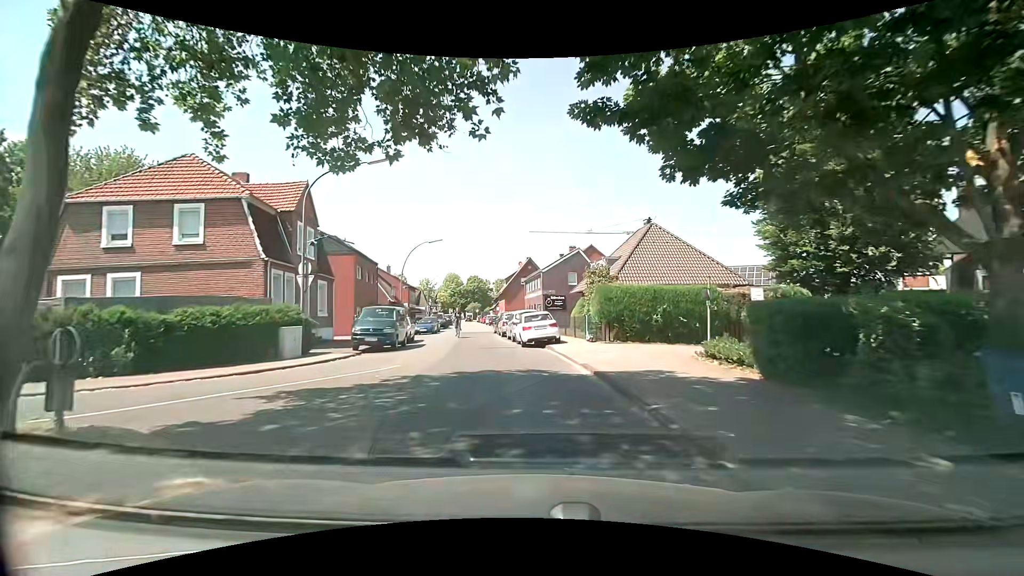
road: residential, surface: asphalt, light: Day
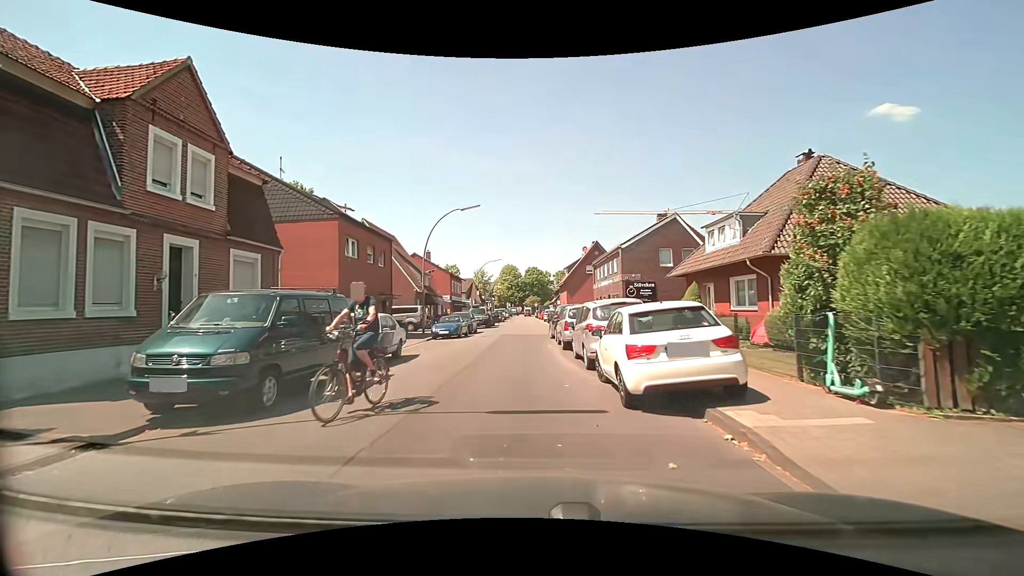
(-0.5, +14.0) m; -6°
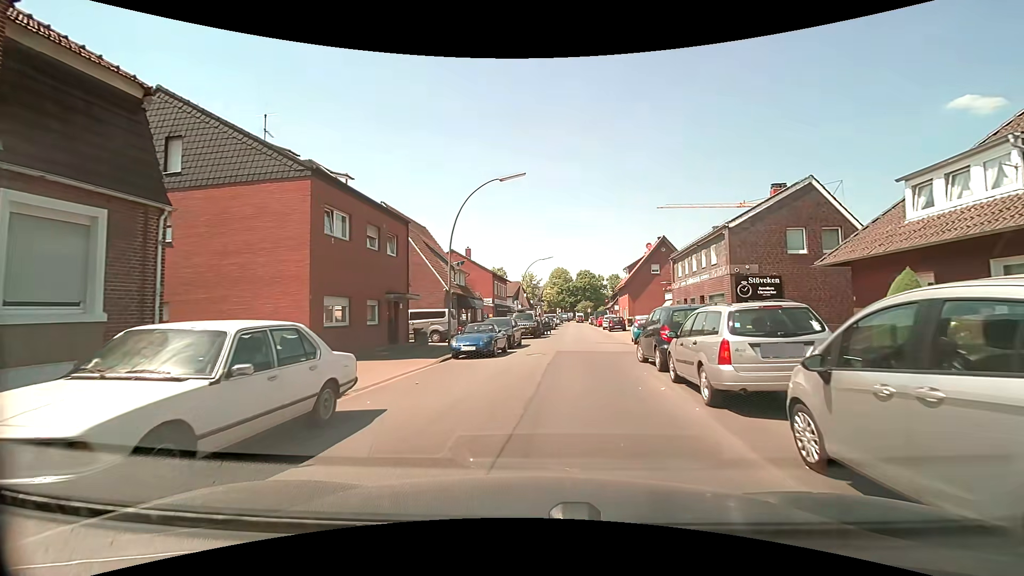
(-0.7, +9.4) m; -6°
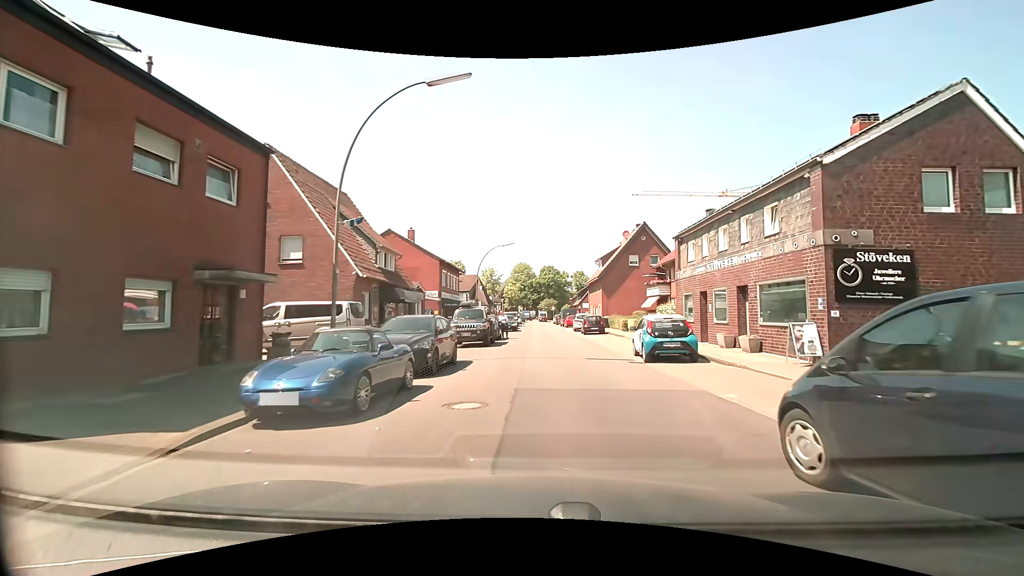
(+0.3, +11.0) m; +4°
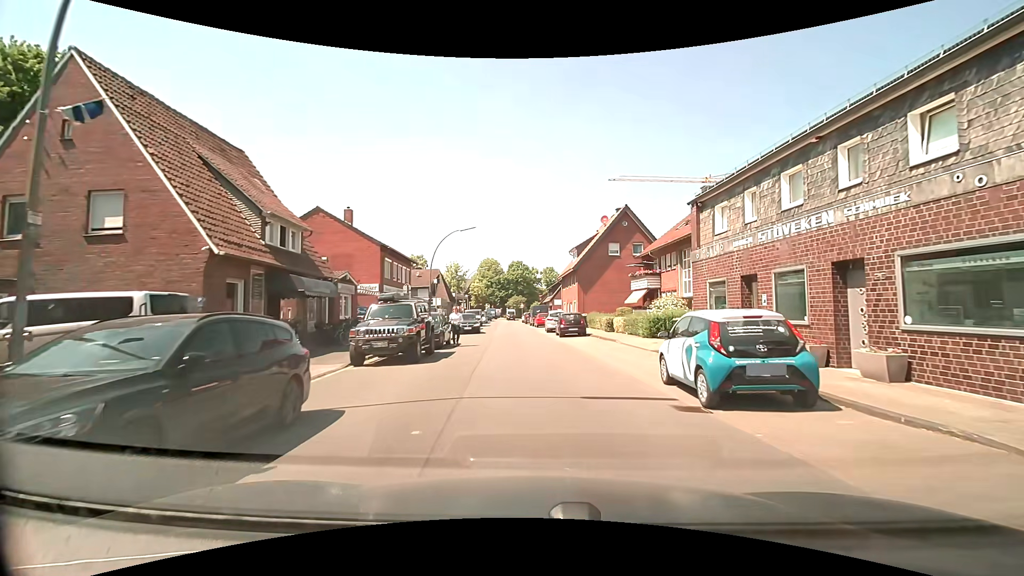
(+0.2, +8.3) m; +3°
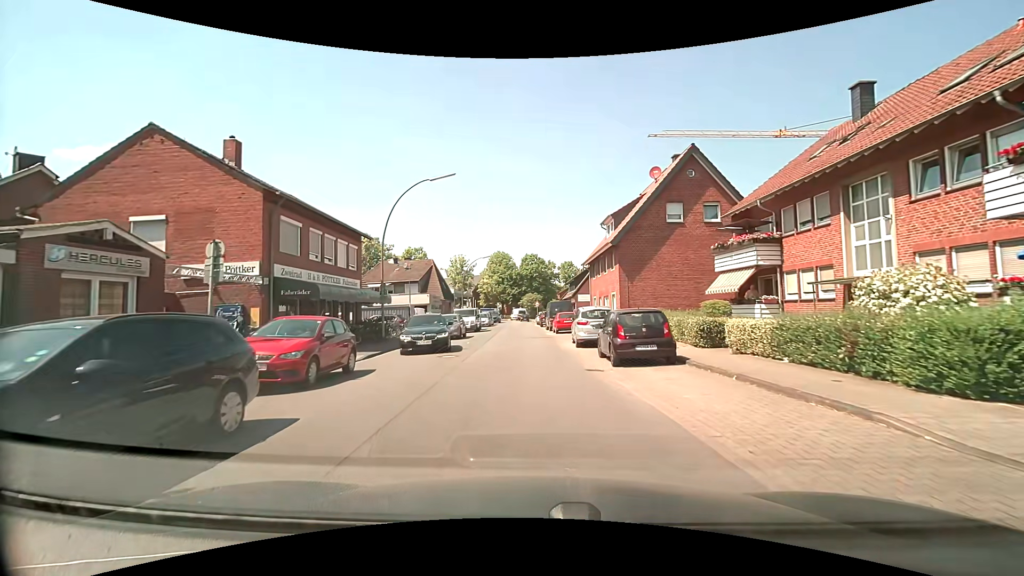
(0.0, +17.2) m; -2°
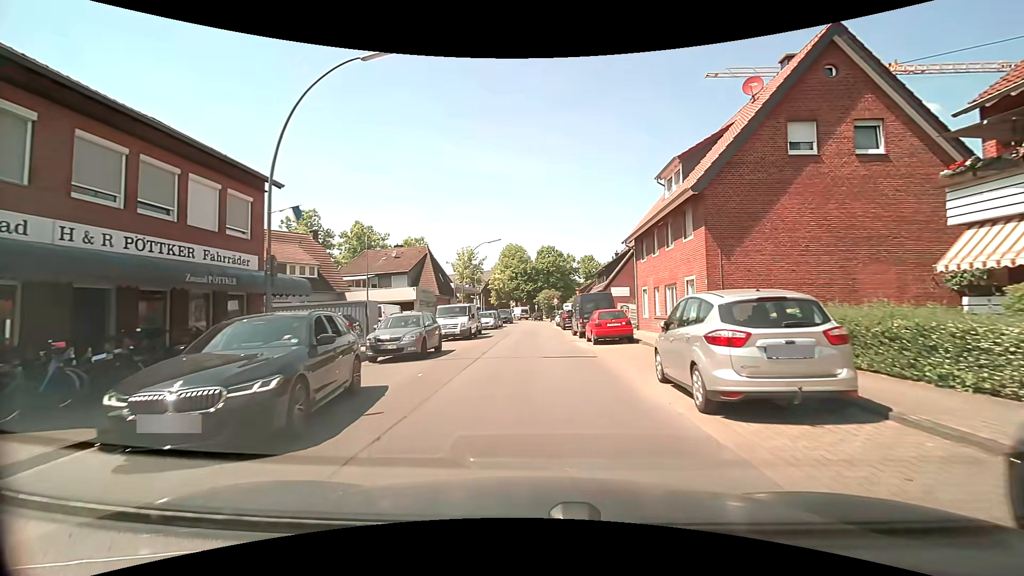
(-0.2, +13.2) m; -2°
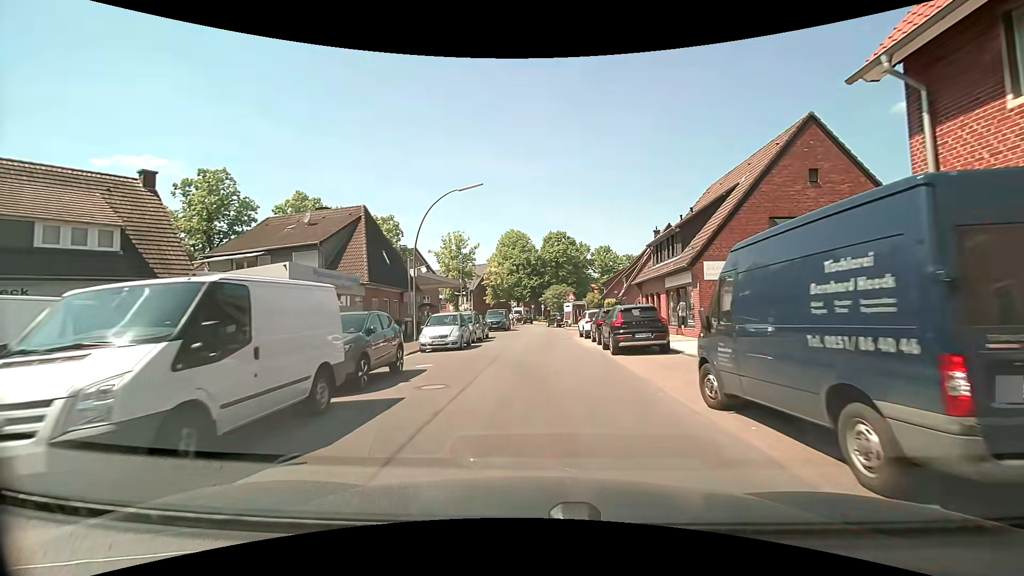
(+0.1, +22.4) m; 0°
(0, +10) (0, +20) (+1, +30) (+1, +40) (+1, +50) (+1, +60) (-1, +70) (-5, +79) (-4, +88) (+1, +97) m
